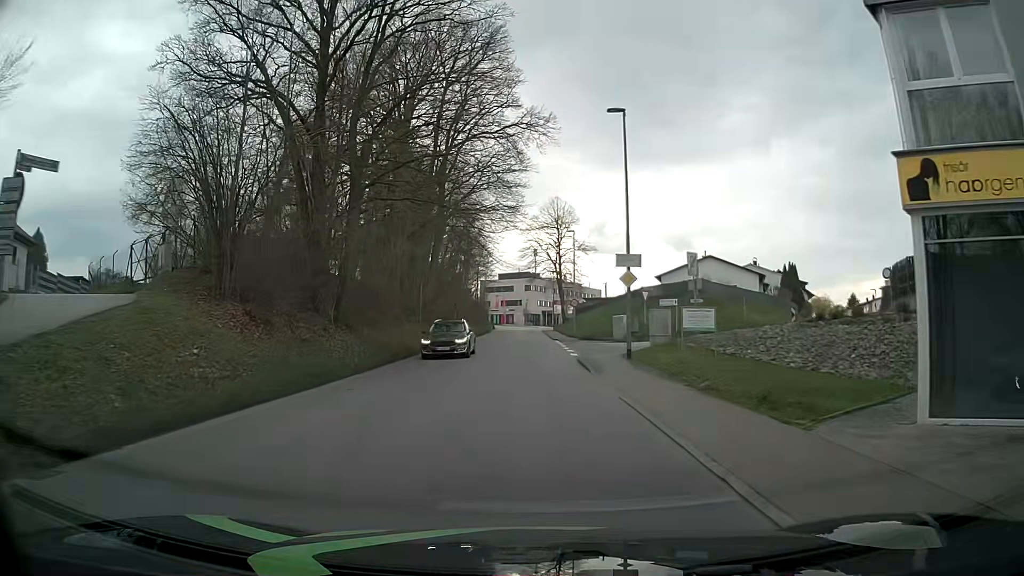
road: tertiary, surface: asphalt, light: Day
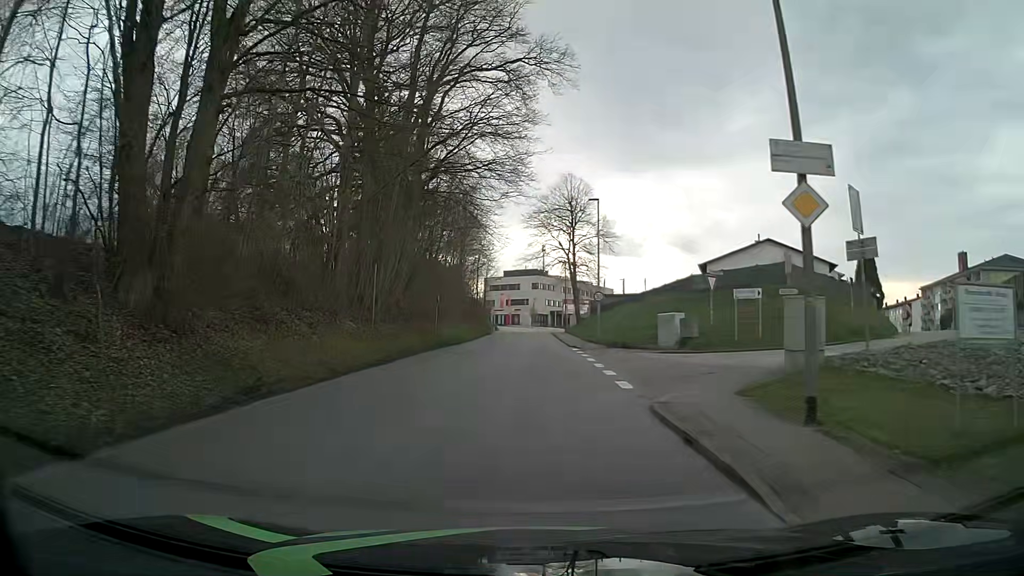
(+0.1, +13.4) m; +1°
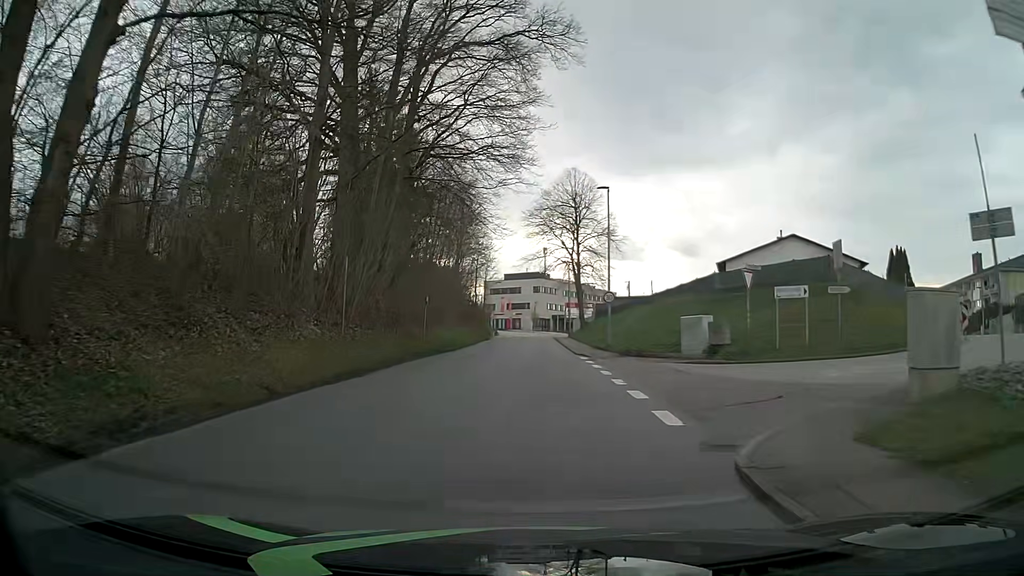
(0.0, +4.4) m; 0°
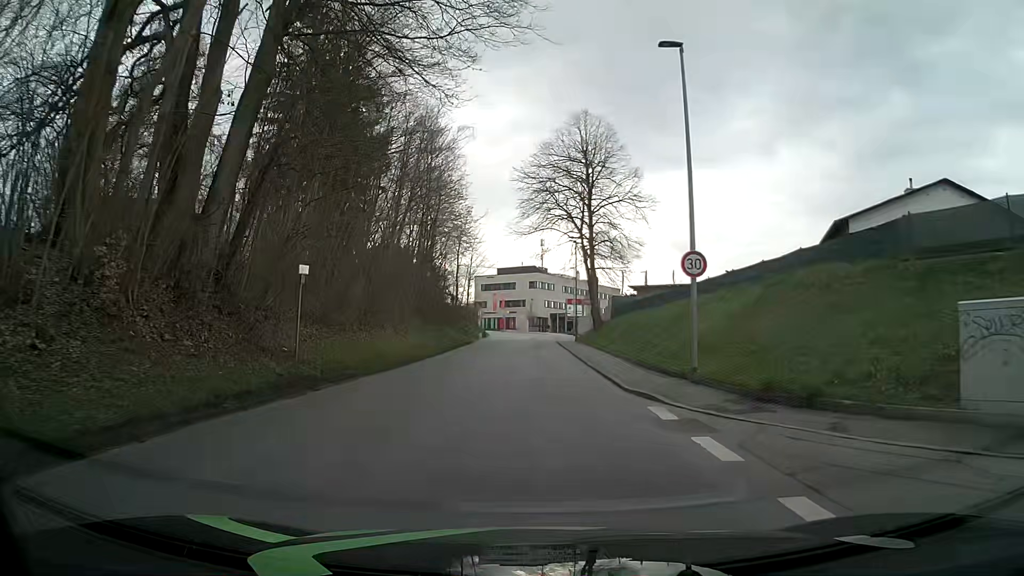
(-0.1, +17.7) m; 0°
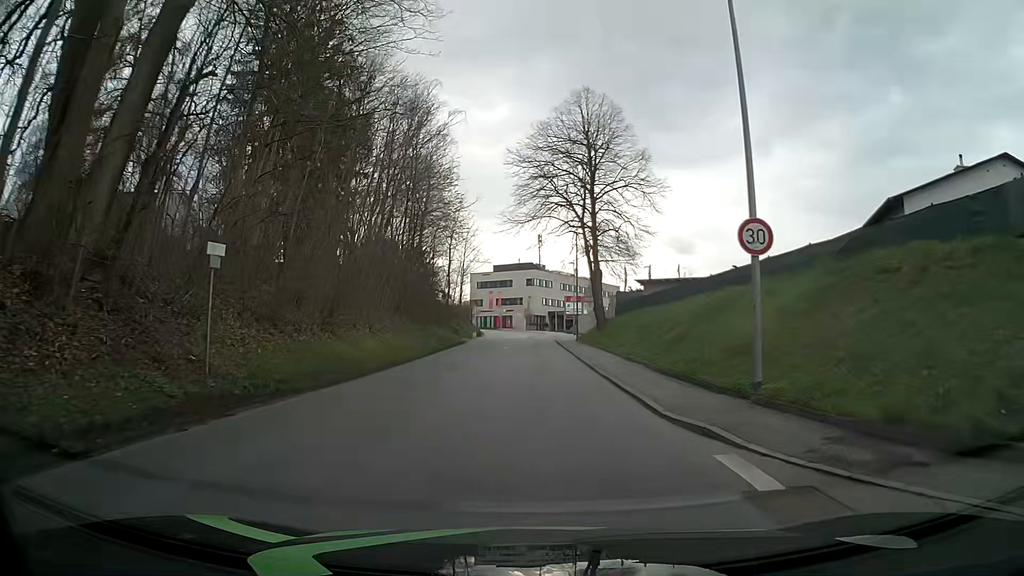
(0.0, +4.5) m; 0°
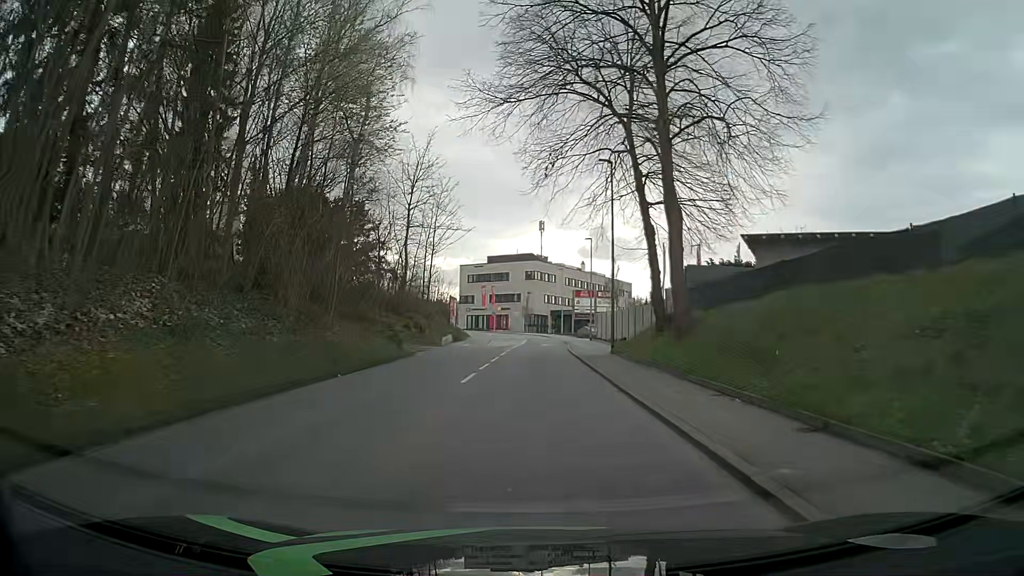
(0.0, +22.5) m; 0°
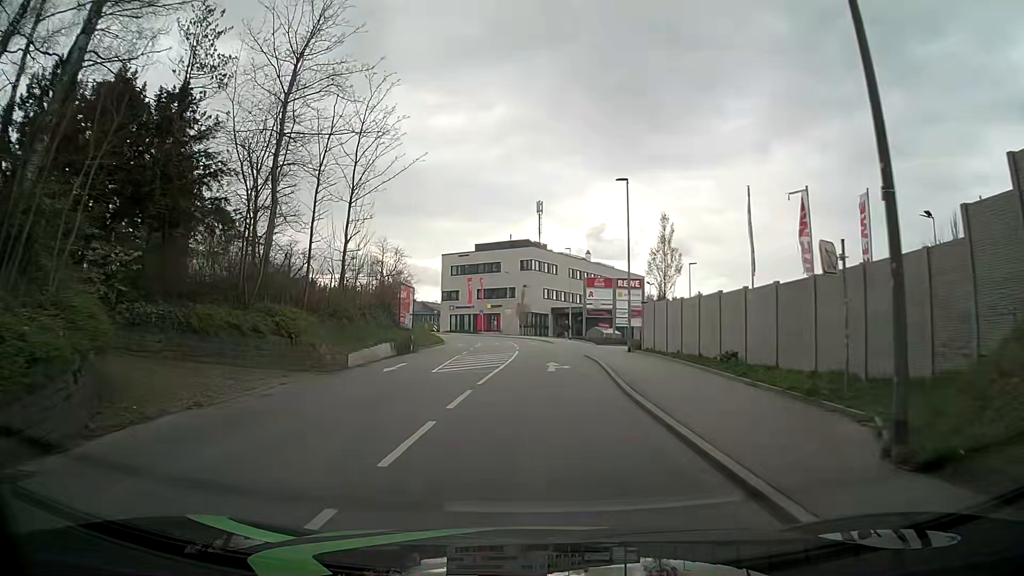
(+0.1, +22.5) m; +1°
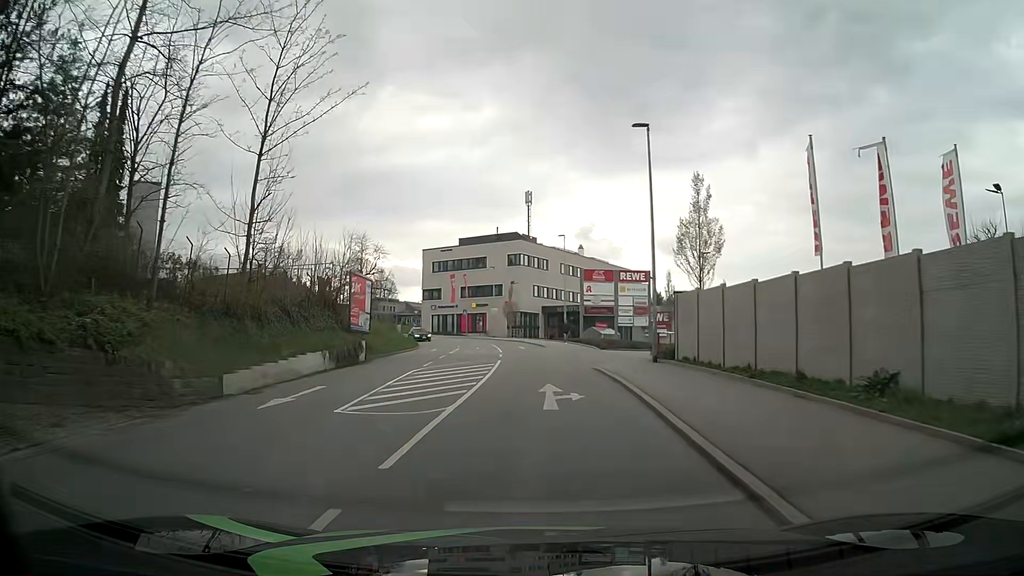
(-0.1, +8.9) m; 0°
